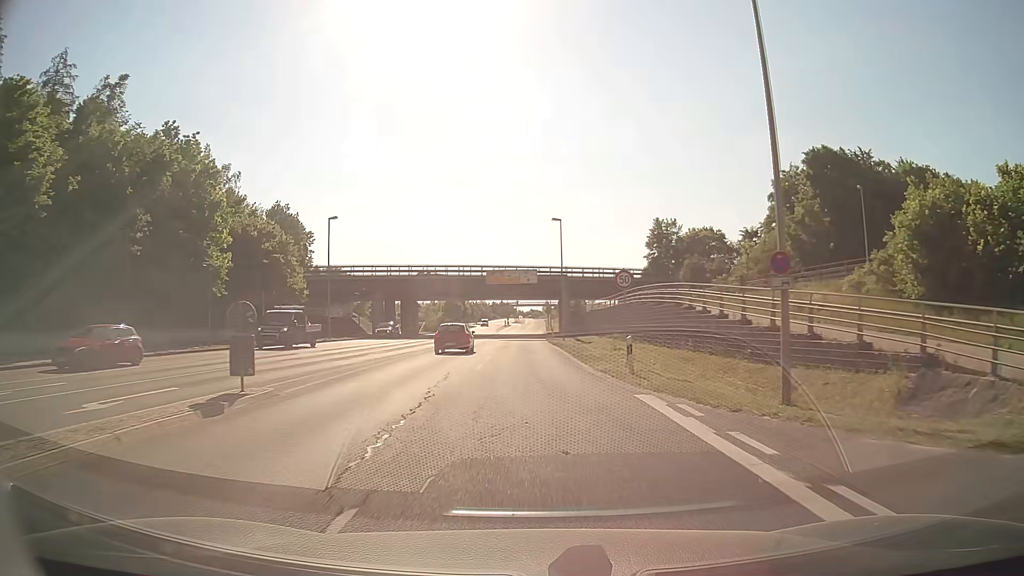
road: secondary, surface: asphalt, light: Day
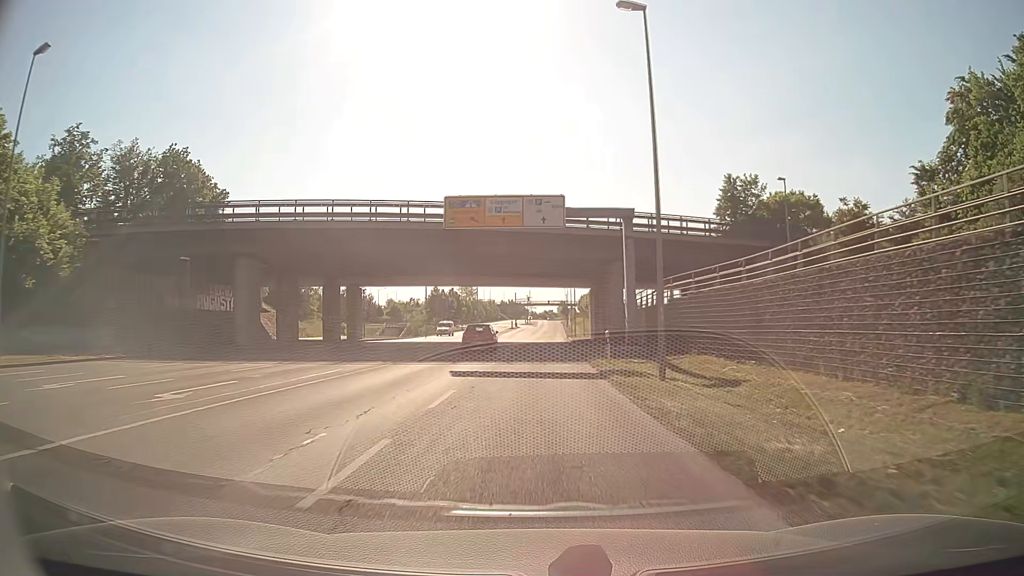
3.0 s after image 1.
(-0.4, +39.5) m; -1°
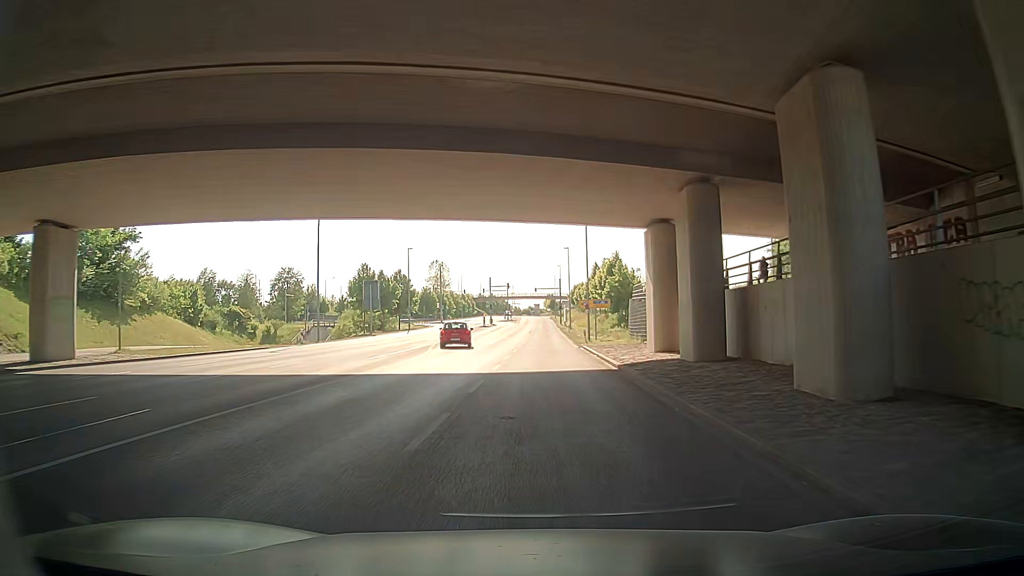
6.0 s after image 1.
(+0.4, +40.0) m; +1°
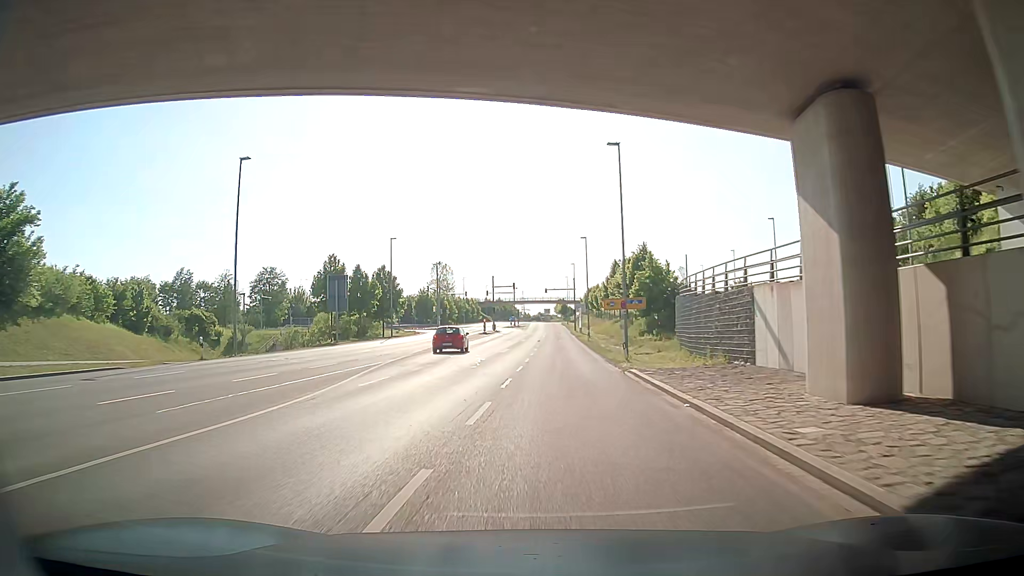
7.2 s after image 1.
(-0.1, +15.6) m; -1°
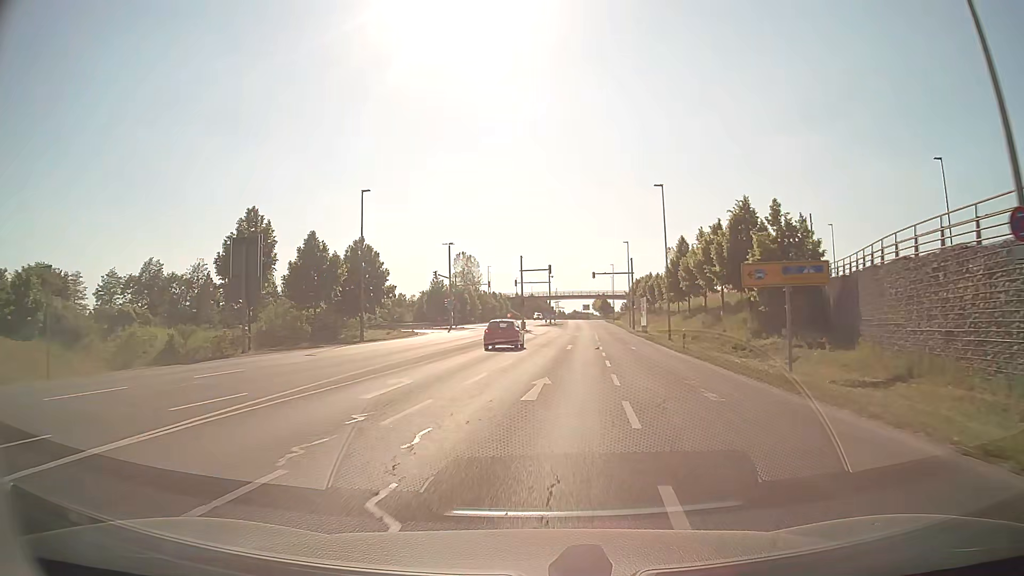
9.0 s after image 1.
(-0.6, +25.1) m; -2°
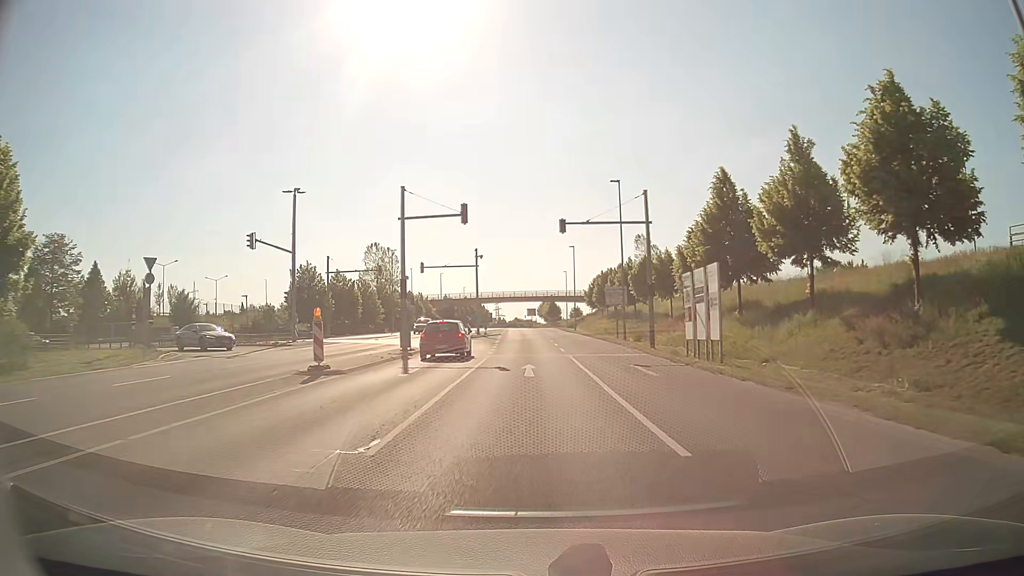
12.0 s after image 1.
(+1.8, +37.8) m; +5°
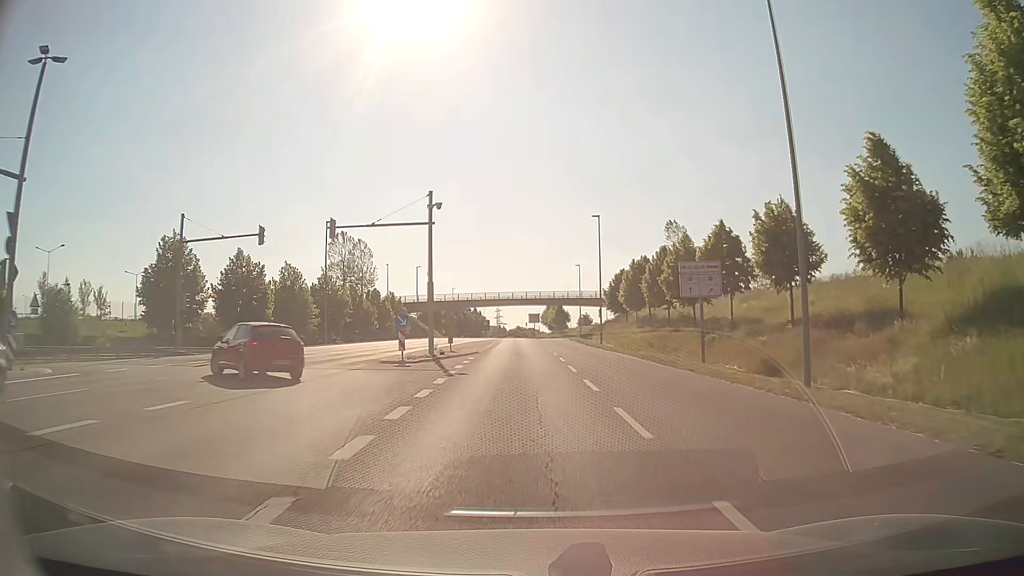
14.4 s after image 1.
(-0.1, +28.4) m; 0°
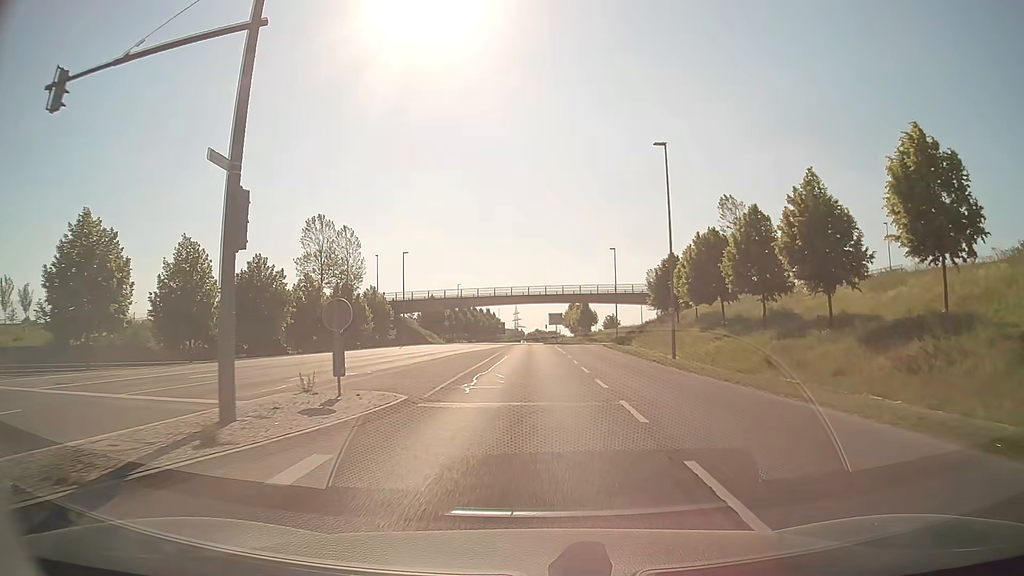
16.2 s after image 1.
(-0.1, +22.3) m; -2°
(0, +10) (0, +20) (0, +30) (0, +40) (0, +50) (0, +60) (0, +70) (0, +80) (0, +90) (0, +100) m
